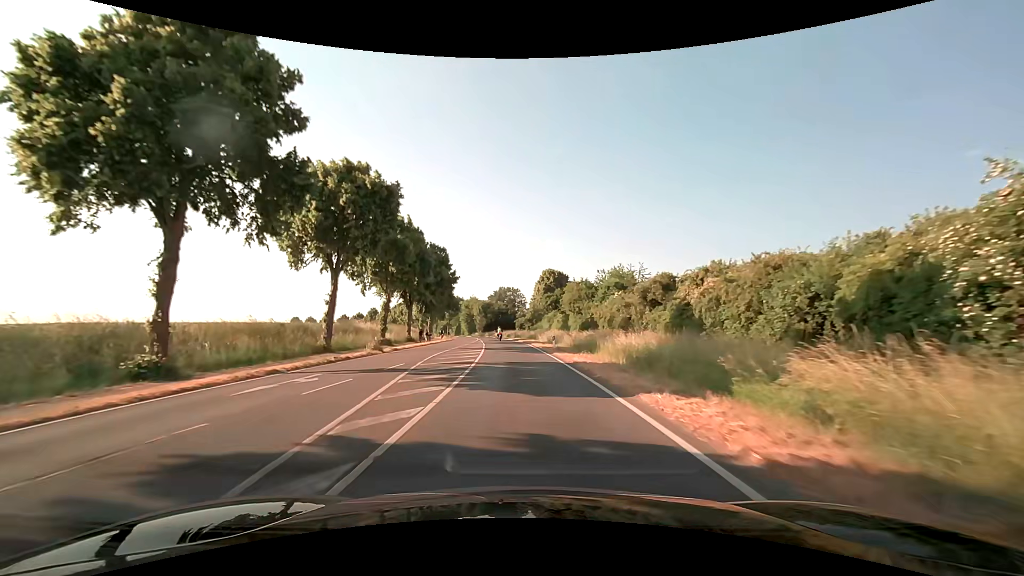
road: secondary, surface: asphalt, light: Day
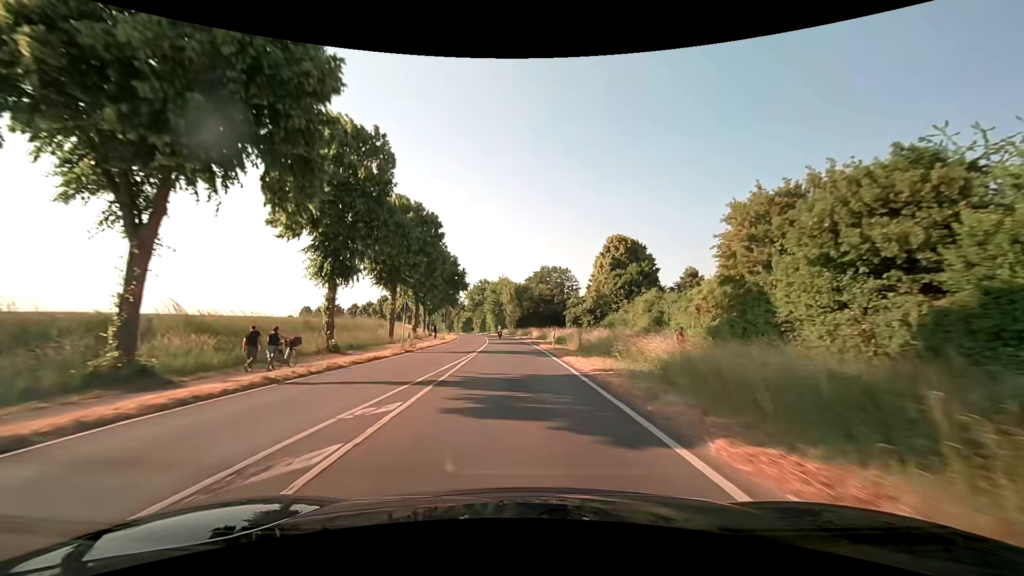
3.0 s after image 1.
(-2.0, +50.1) m; -5°
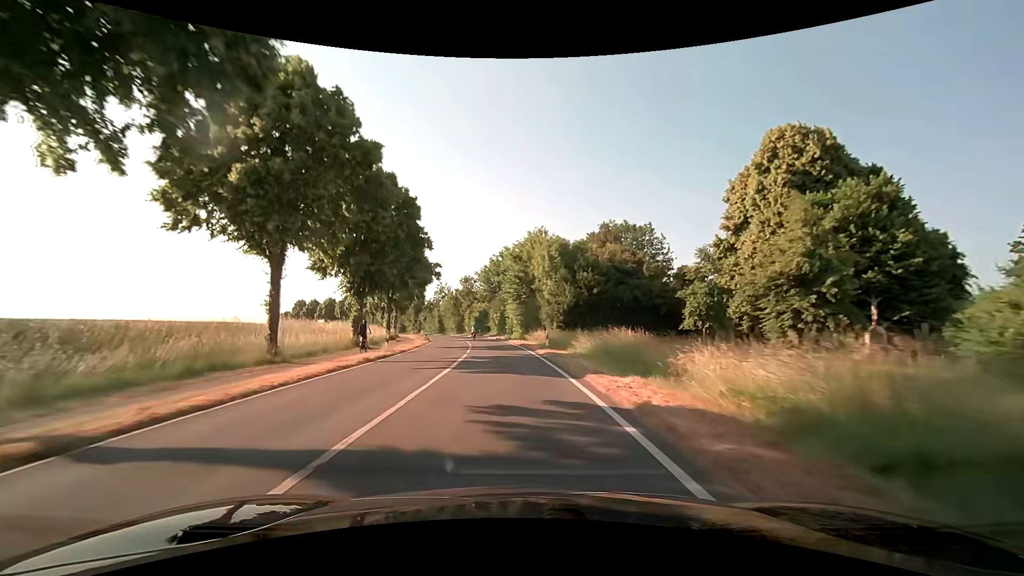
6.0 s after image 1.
(-1.5, +52.1) m; -5°
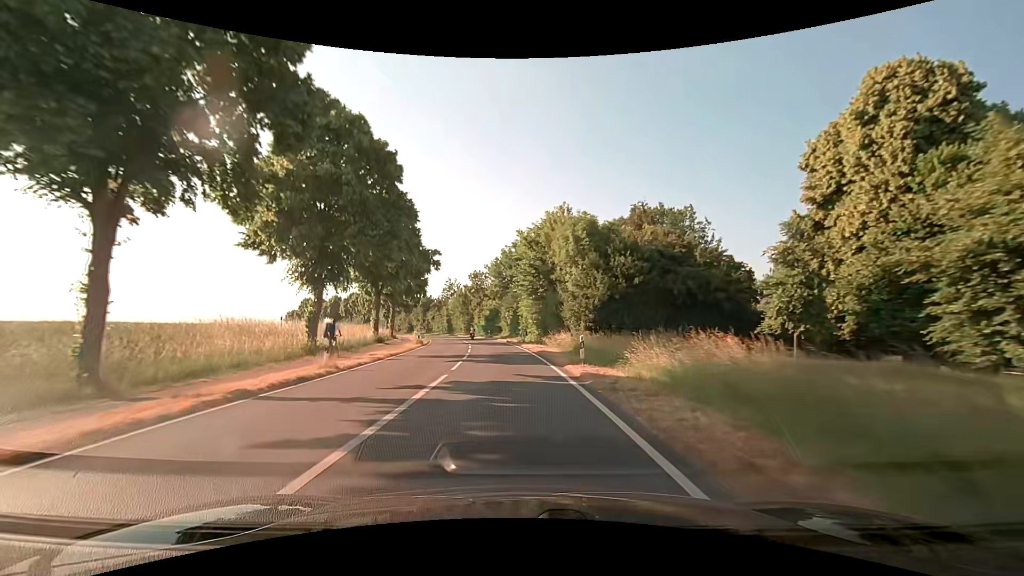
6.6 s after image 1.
(-0.1, +10.5) m; -1°
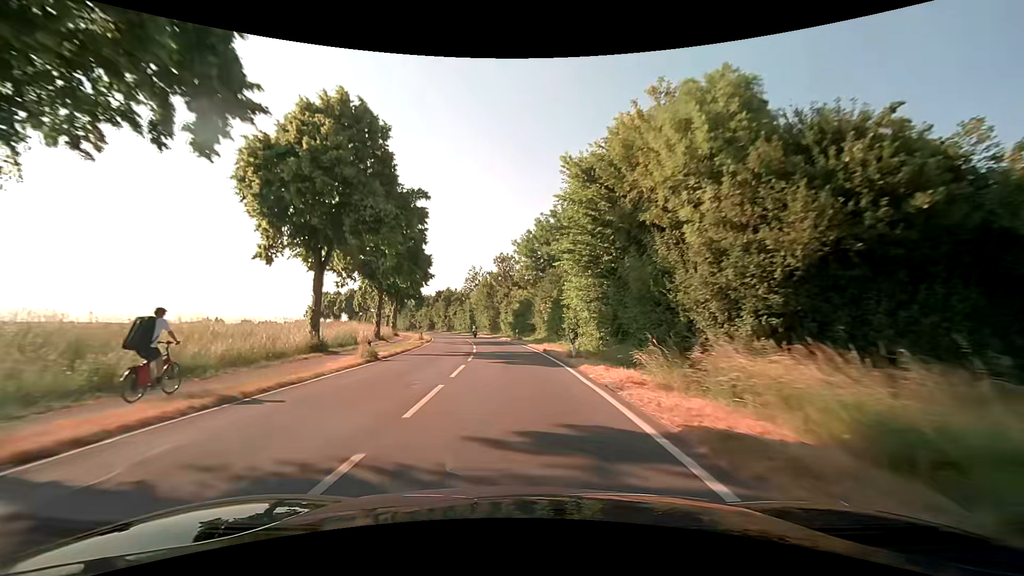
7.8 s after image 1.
(-0.7, +21.1) m; -4°
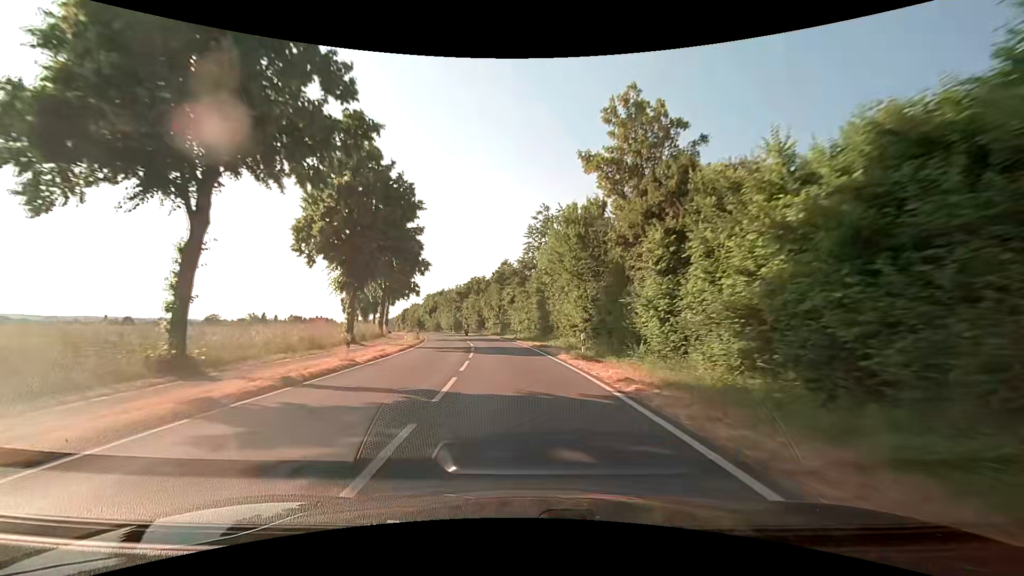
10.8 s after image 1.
(-4.3, +53.2) m; -9°
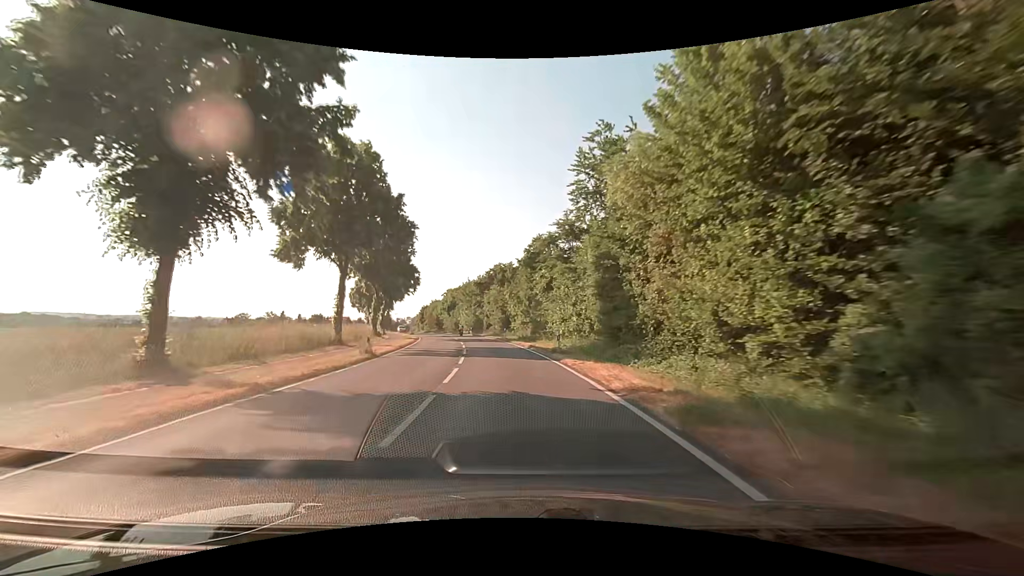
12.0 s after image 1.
(-0.8, +21.5) m; -4°
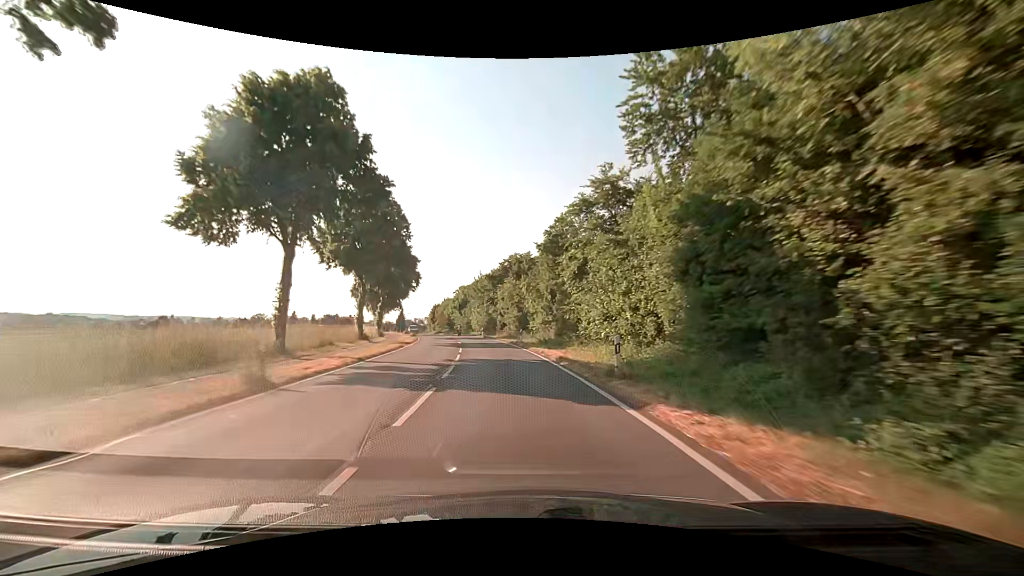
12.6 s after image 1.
(-0.1, +10.8) m; -1°
(0, +10) (-1, +20) (-2, +30) (-3, +40) (-5, +50) (-7, +59) (-9, +69) (-12, +79) (-15, +88) (-18, +98) m
